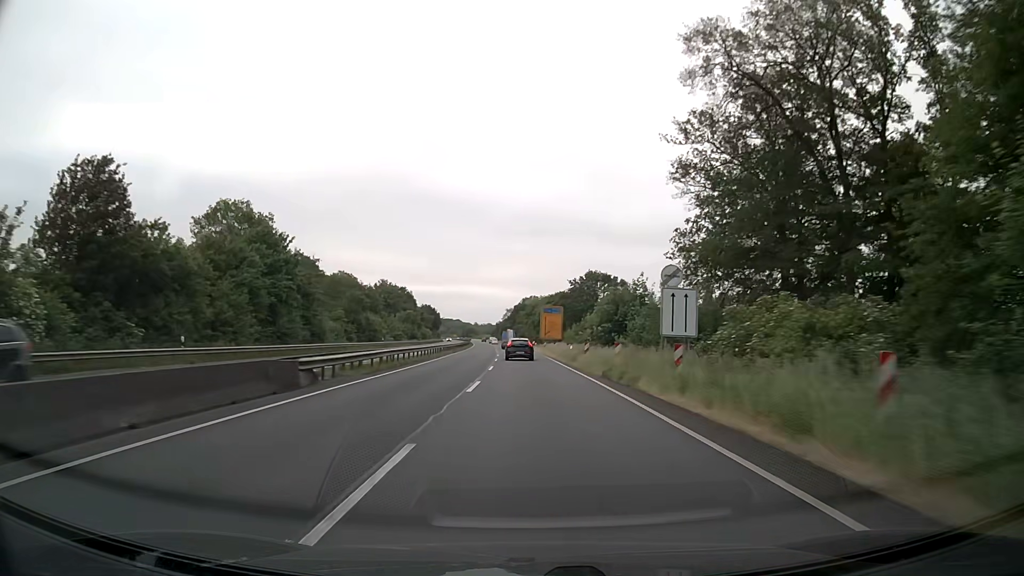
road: trunk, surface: asphalt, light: Day
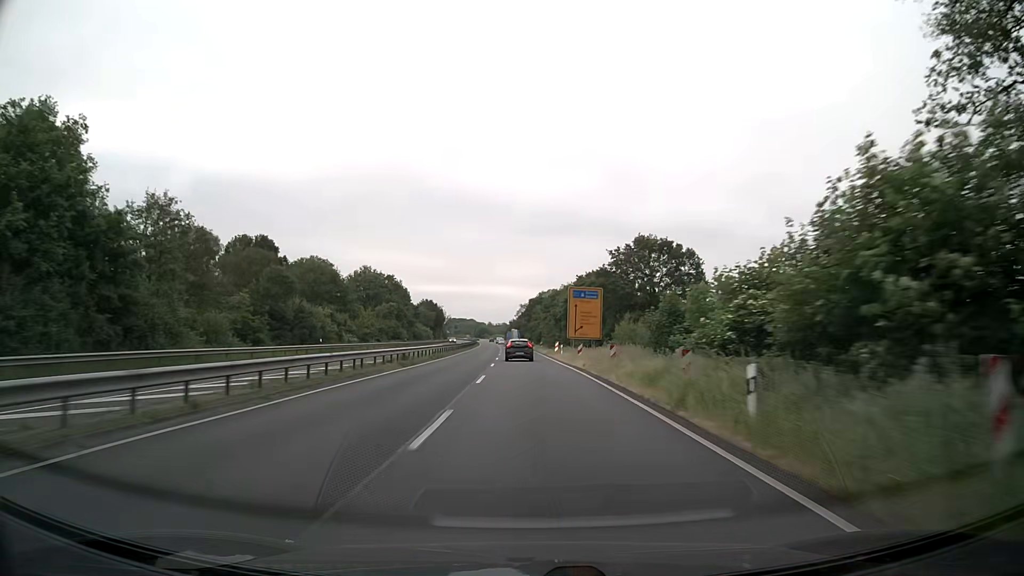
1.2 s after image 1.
(-0.4, +33.7) m; -1°
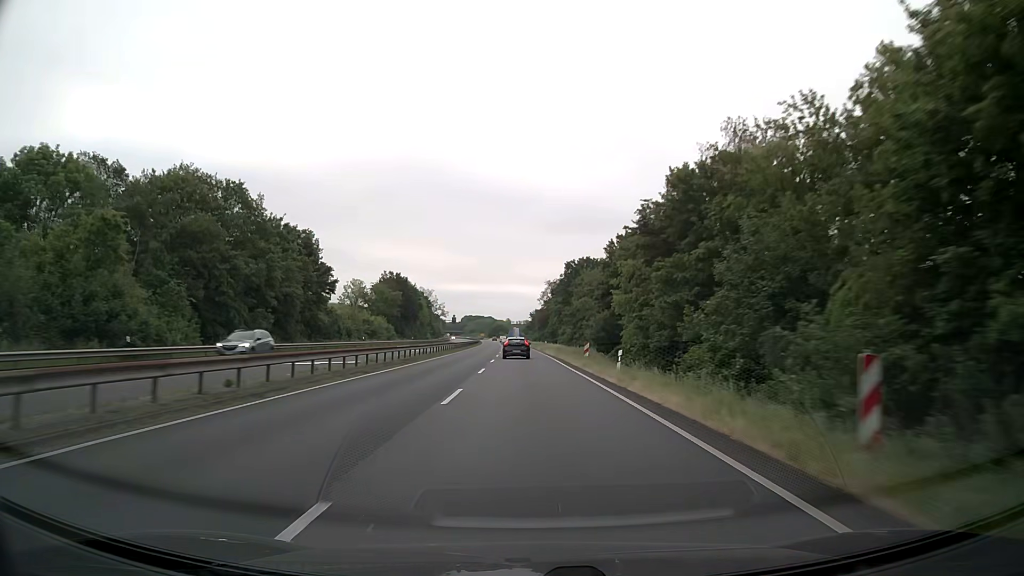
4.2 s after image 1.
(-2.2, +83.4) m; -2°
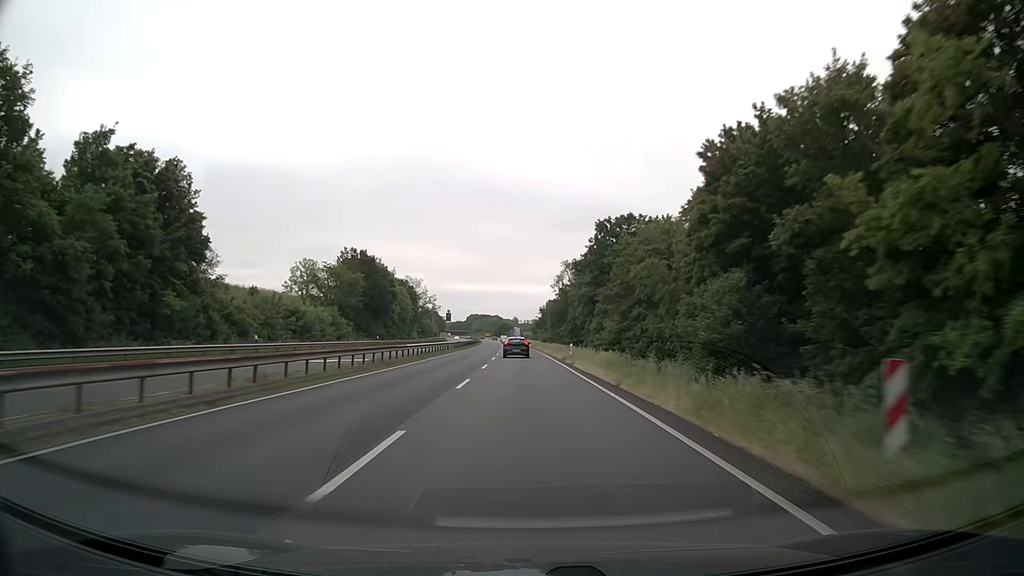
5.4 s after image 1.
(-0.2, +32.5) m; -1°
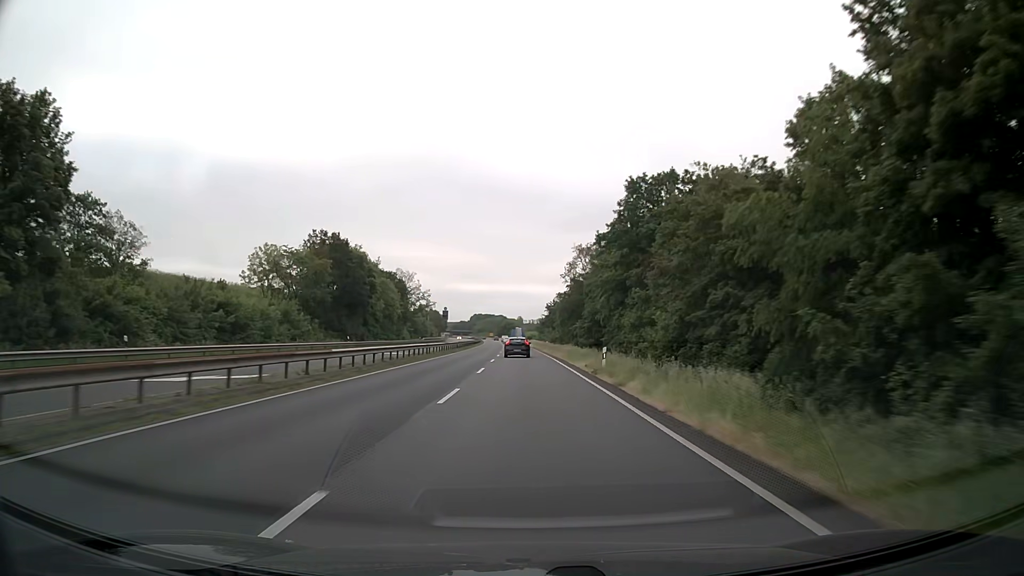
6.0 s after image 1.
(-0.1, +16.1) m; 0°
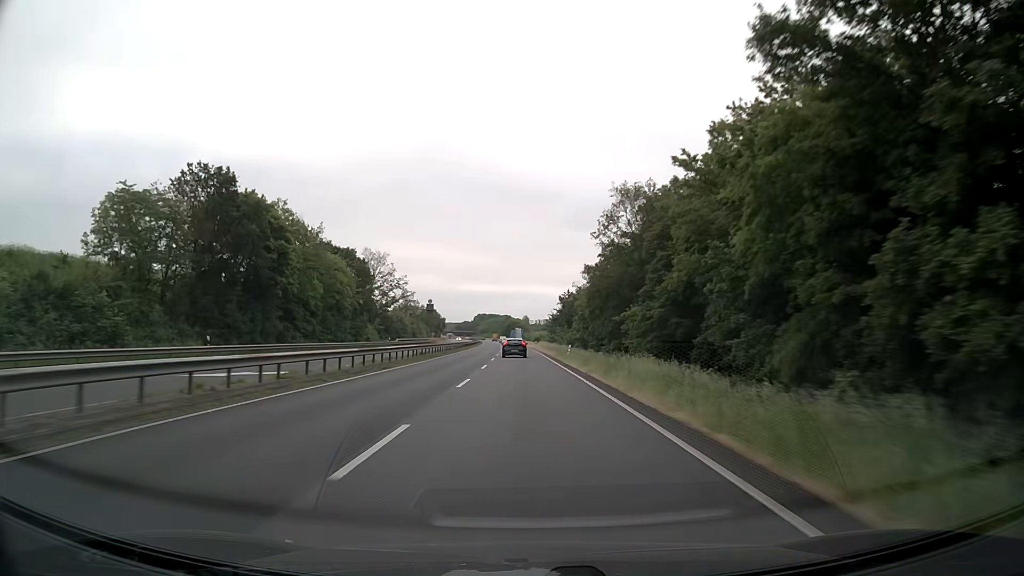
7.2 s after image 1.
(-0.1, +32.1) m; 0°
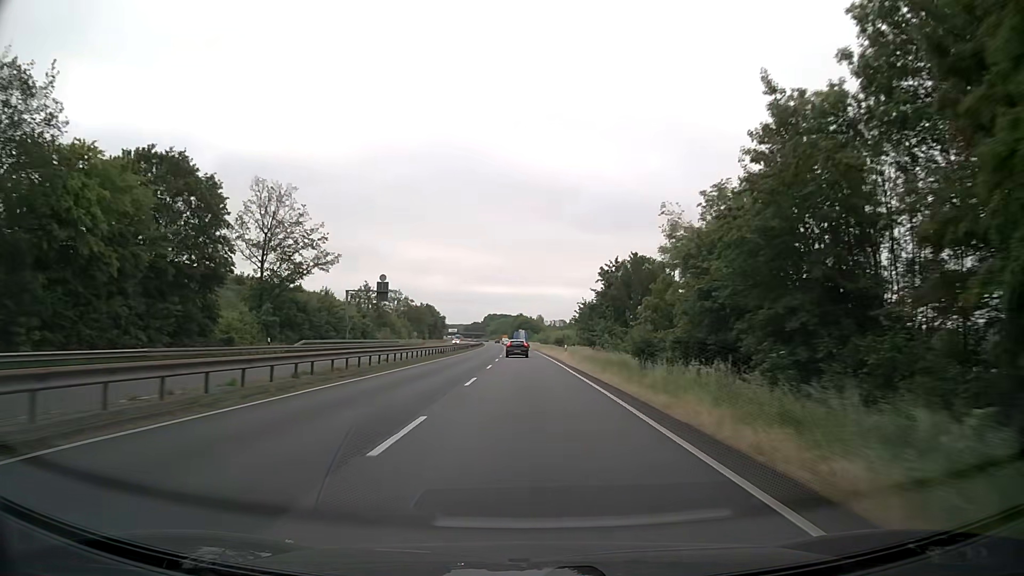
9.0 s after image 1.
(-0.7, +47.7) m; -1°
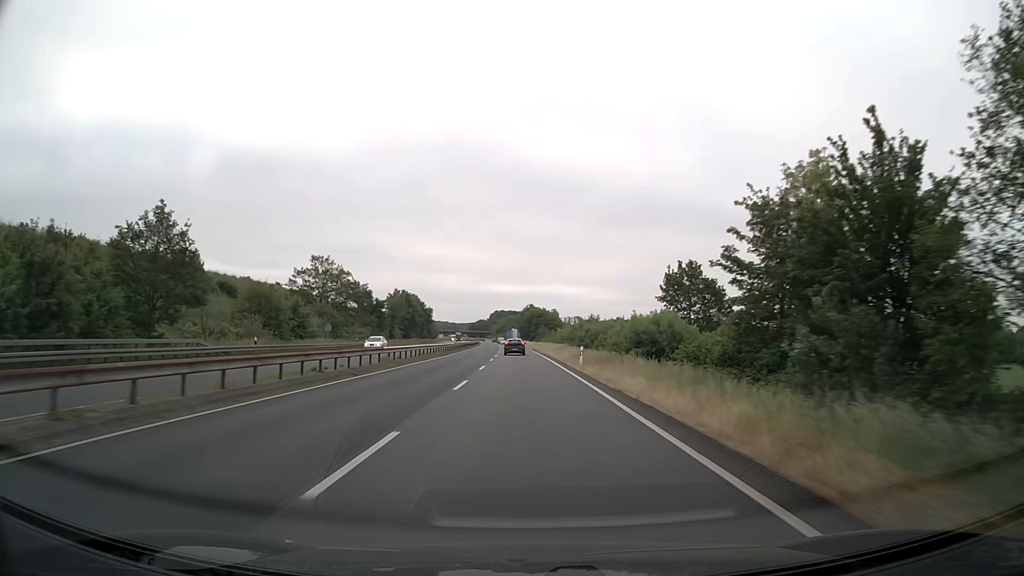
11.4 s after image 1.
(-0.5, +63.3) m; -1°
(0, +10) (0, +20) (0, +30) (0, +40) (0, +50) (-1, +60) (-1, +70) (-1, +80) (-2, +90) (-2, +100) m
